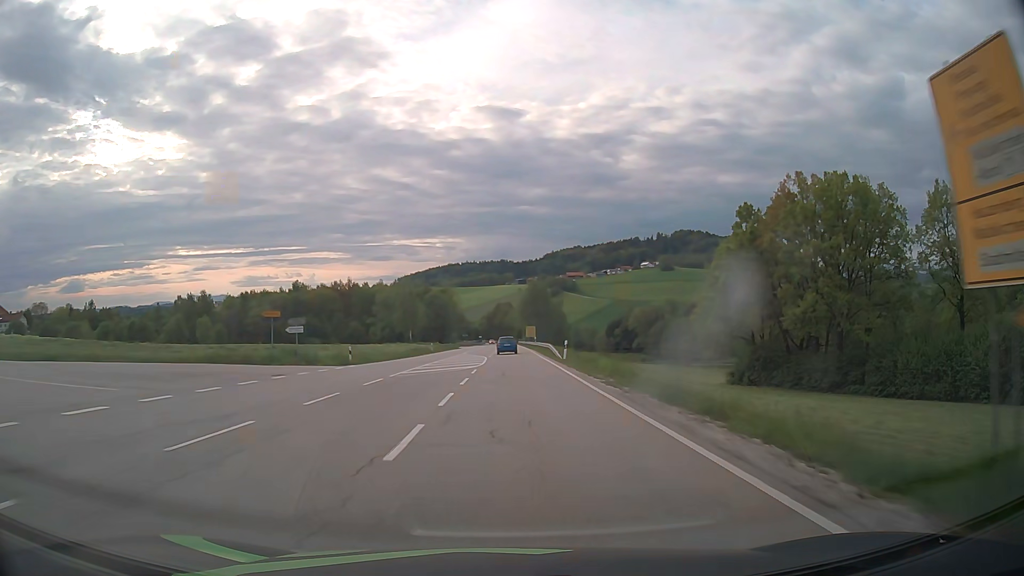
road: secondary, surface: asphalt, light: Day
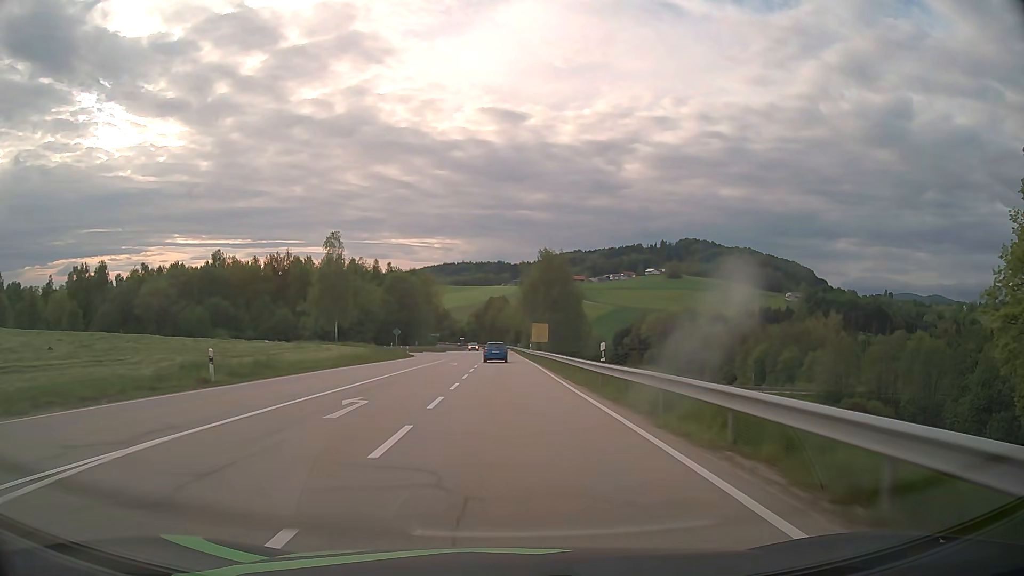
(+0.3, +59.0) m; 0°
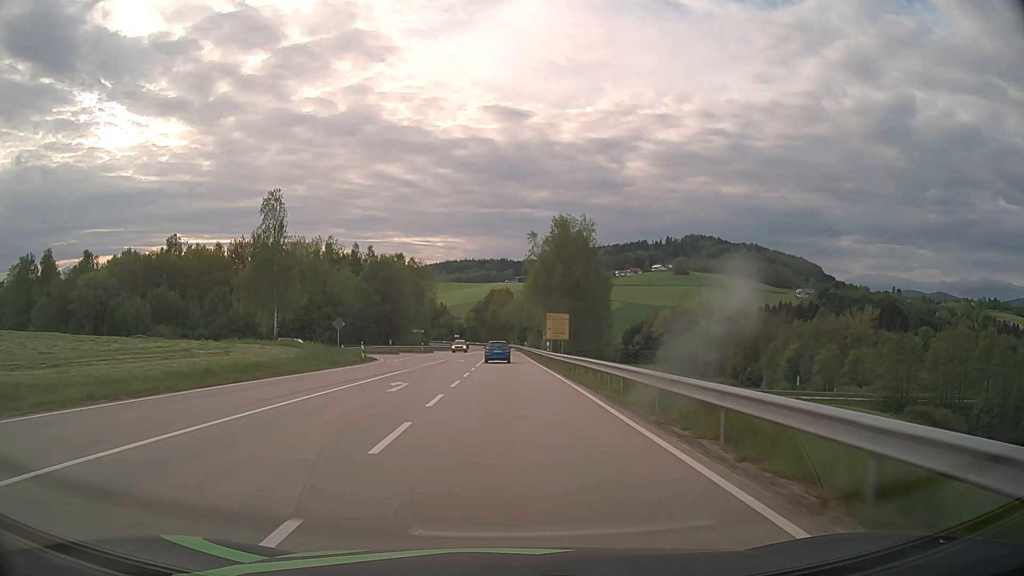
(0.0, +23.9) m; 0°
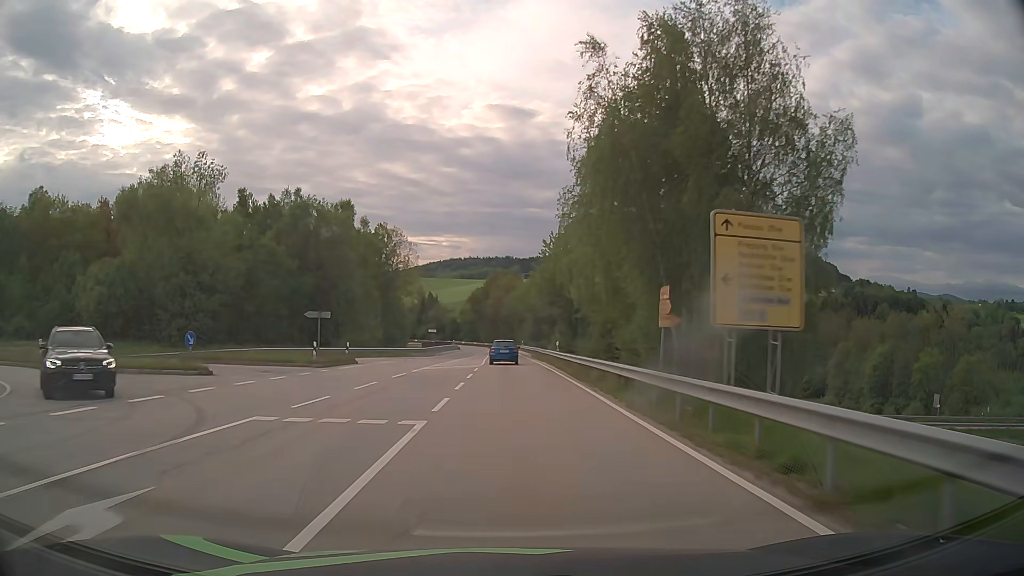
(-0.3, +47.4) m; -1°
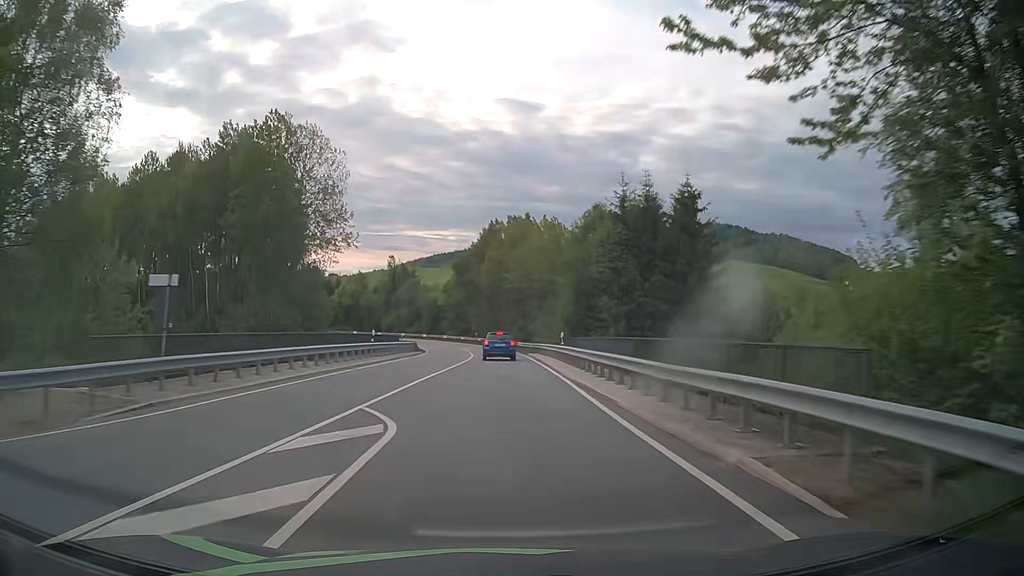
(+0.1, +57.4) m; 0°
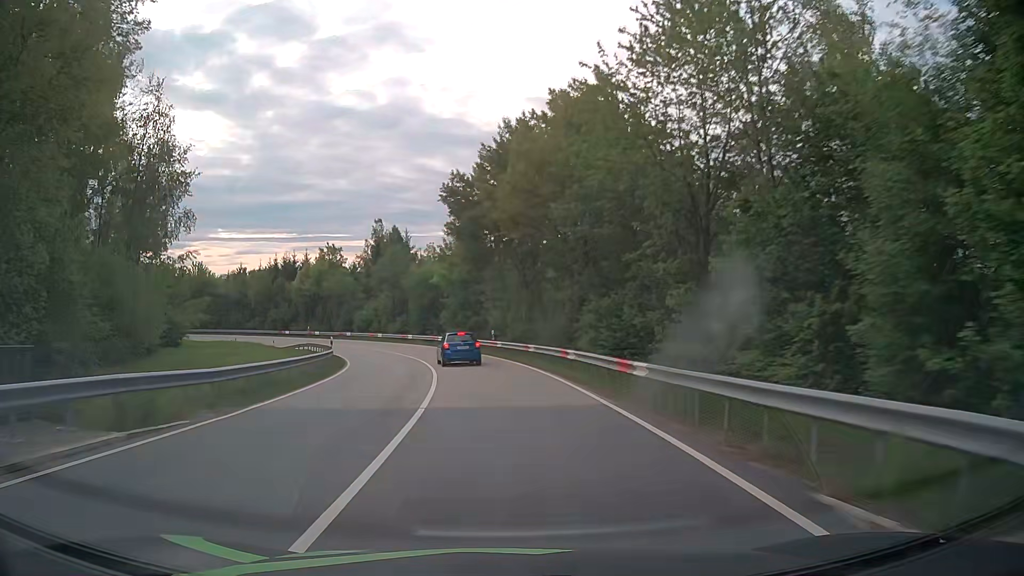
(-0.7, +44.2) m; -4°
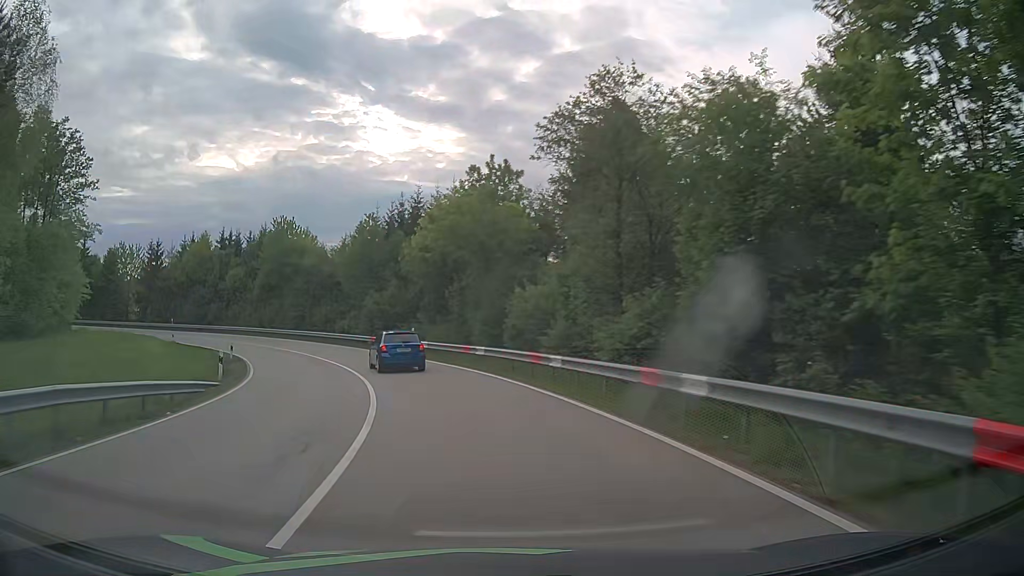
(-6.4, +50.3) m; -19°
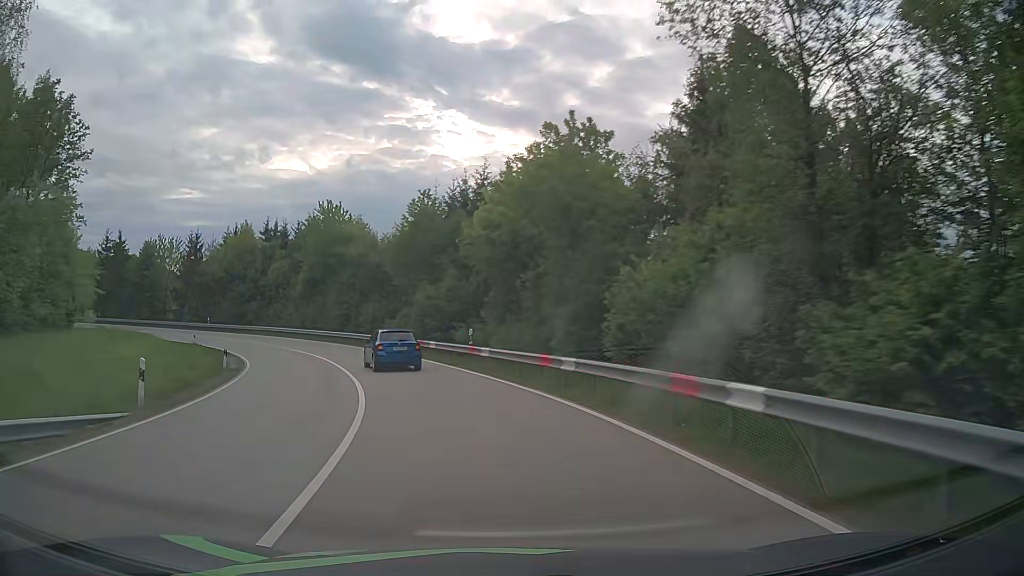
(-0.5, +9.5) m; -6°
(-1, +10) (-3, +20) (-6, +29) (-10, +38) (-15, +47) (-22, +54) (-29, +61) (-37, +67) (-46, +72) (-55, +75) m
